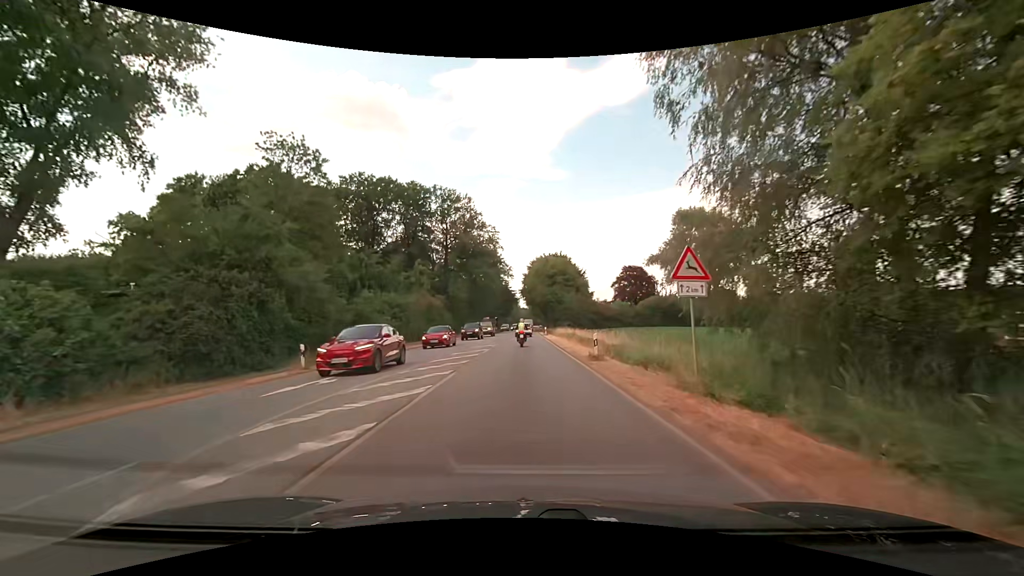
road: primary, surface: asphalt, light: Day
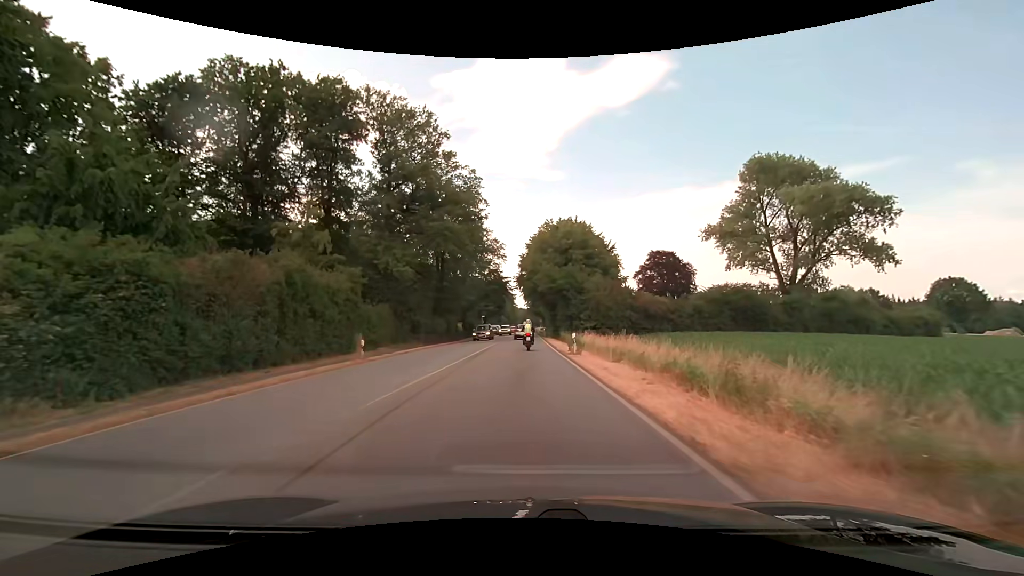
(+0.2, +35.7) m; 0°
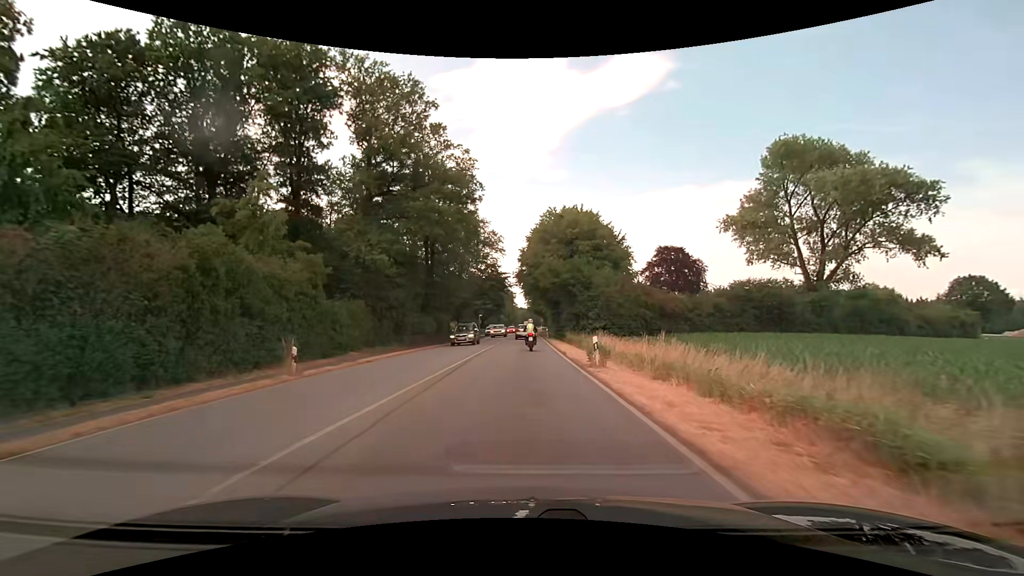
(0.0, +6.8) m; 0°
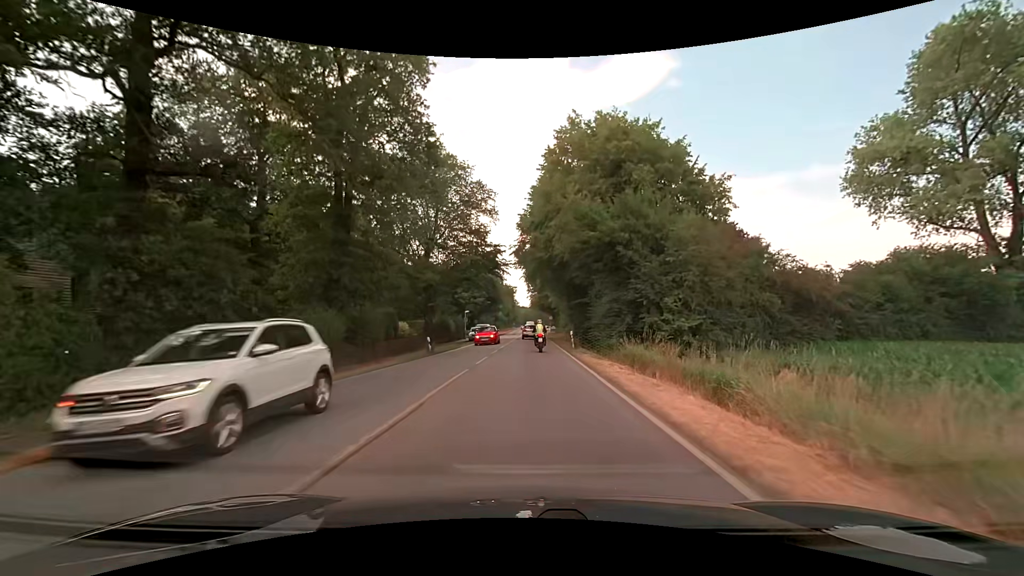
(0.0, +26.5) m; 0°
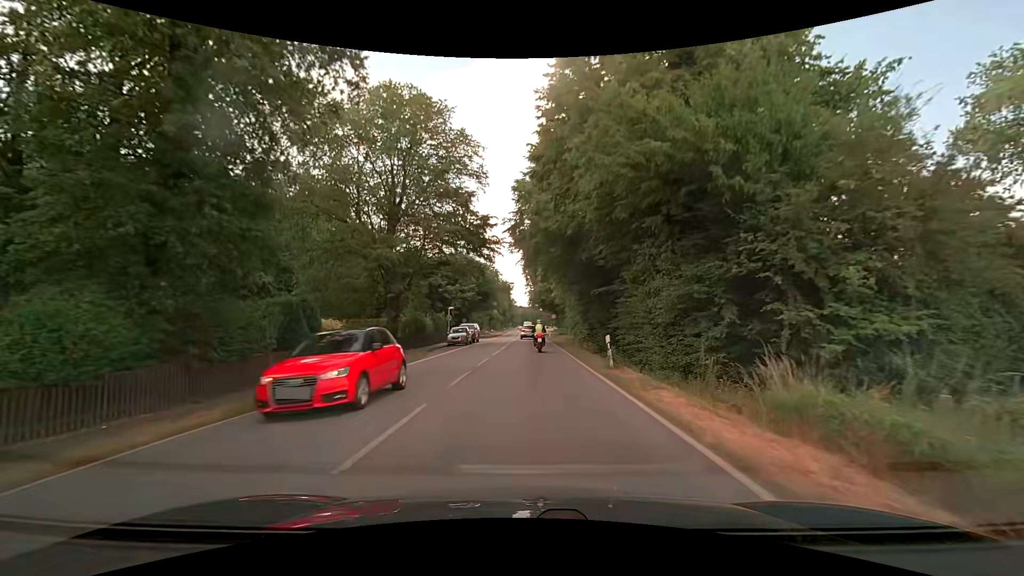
(0.0, +13.3) m; +1°
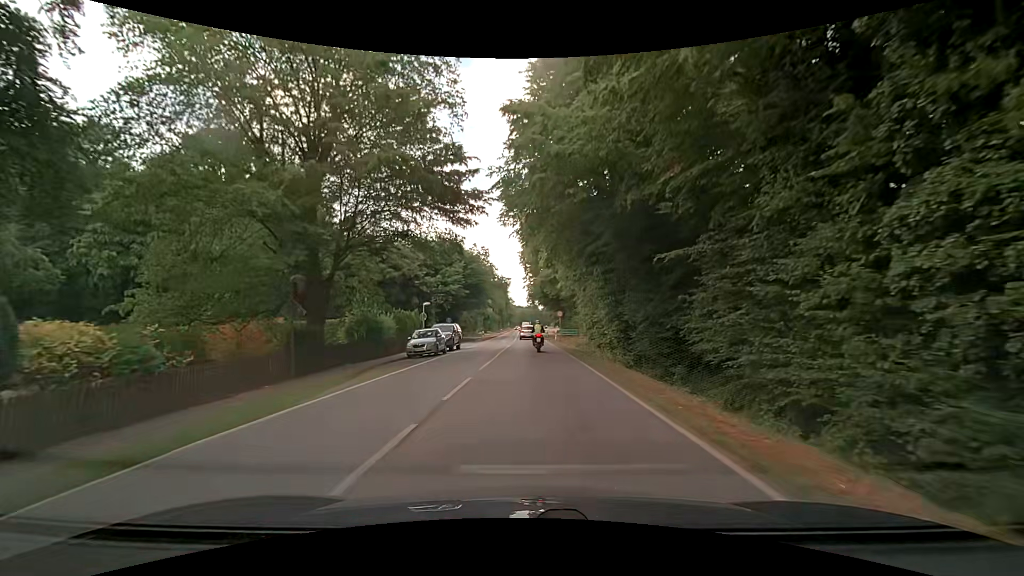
(-0.1, +13.5) m; -1°
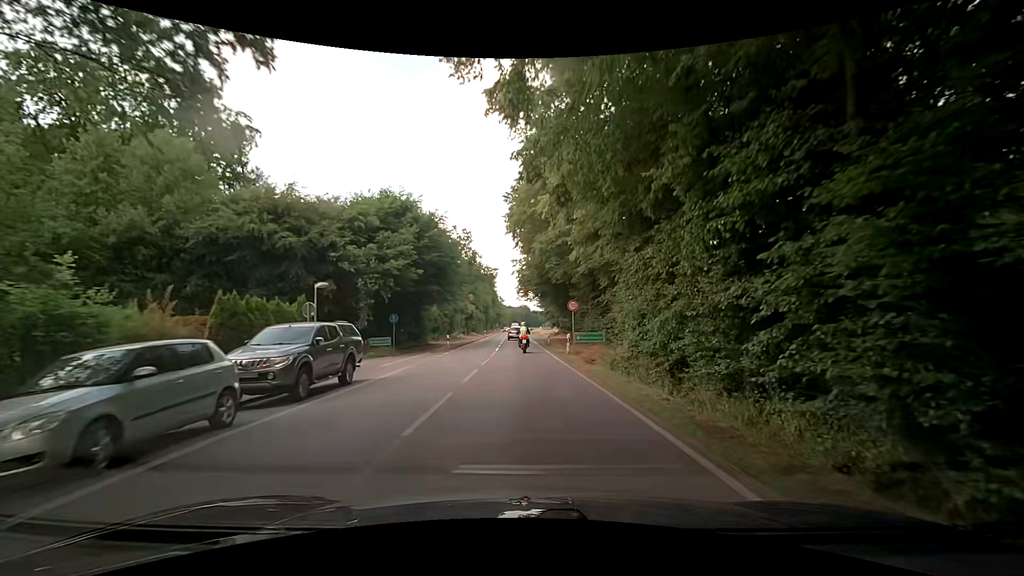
(+0.5, +21.0) m; +2°
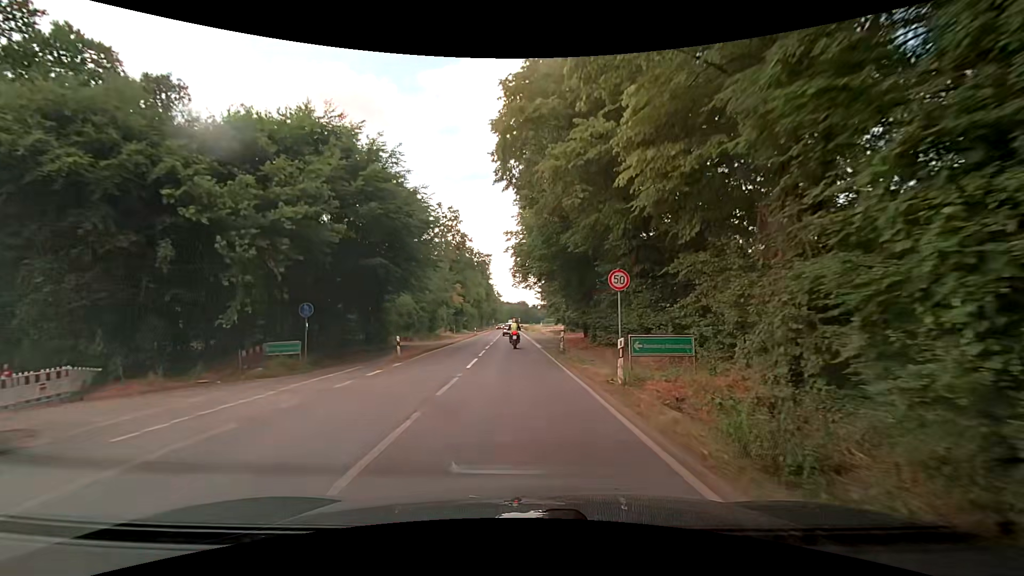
(-0.1, +14.6) m; 0°
(0, +10) (0, +20) (0, +30) (0, +40) (-1, +50) (-1, +60) (-1, +70) (-2, +80) (-2, +90) (-2, +100) m
